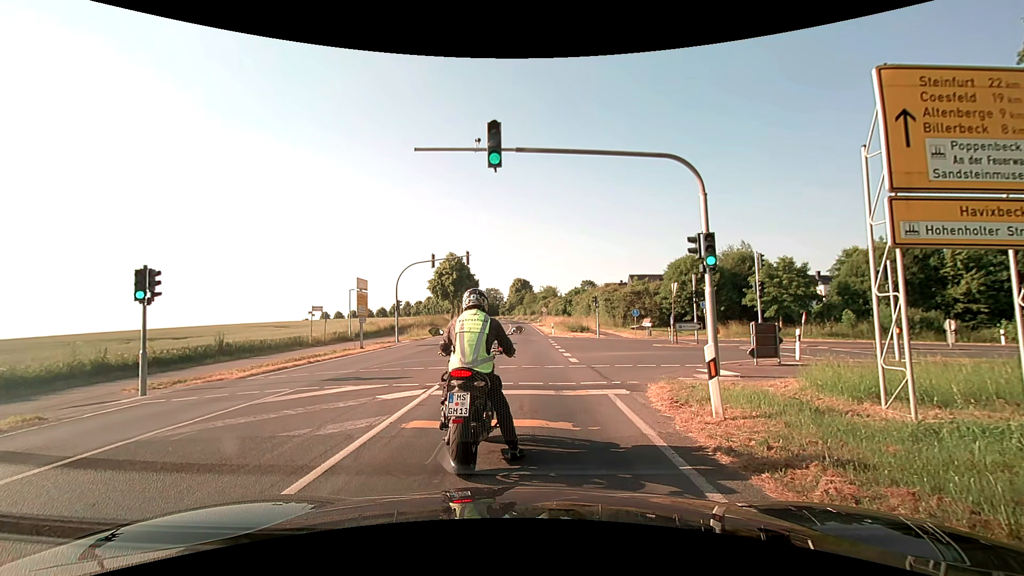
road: secondary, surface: asphalt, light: Day
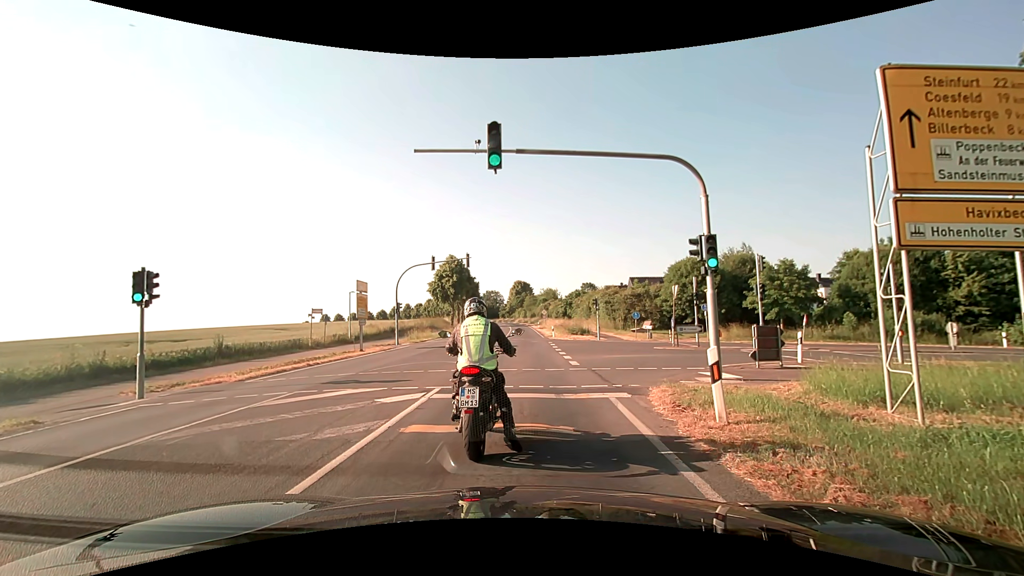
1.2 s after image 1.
(0.0, +0.1) m; 0°
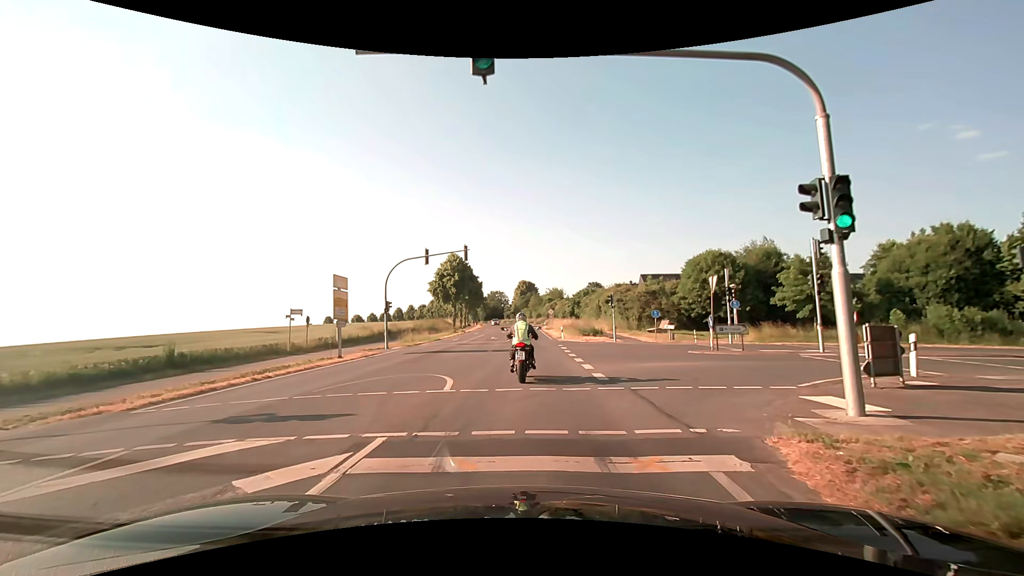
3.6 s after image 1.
(-0.2, +5.0) m; -2°
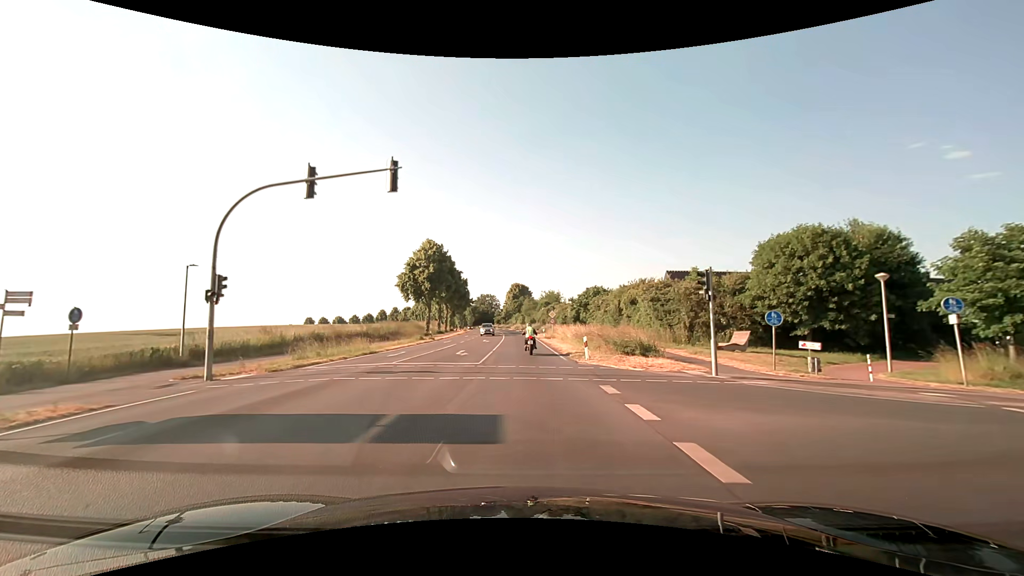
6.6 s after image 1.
(-0.2, +20.2) m; 0°
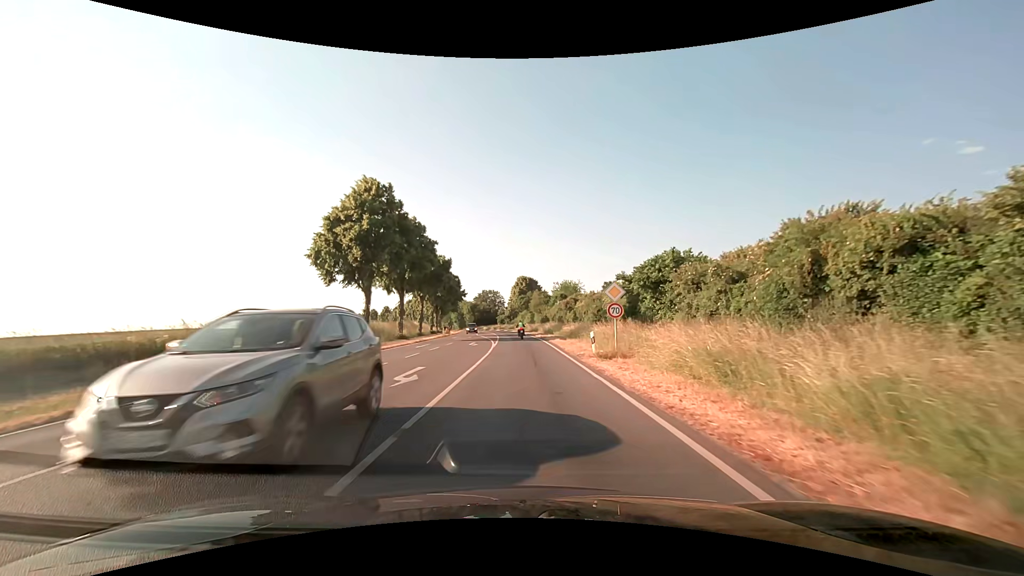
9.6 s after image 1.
(-0.3, +33.7) m; -1°
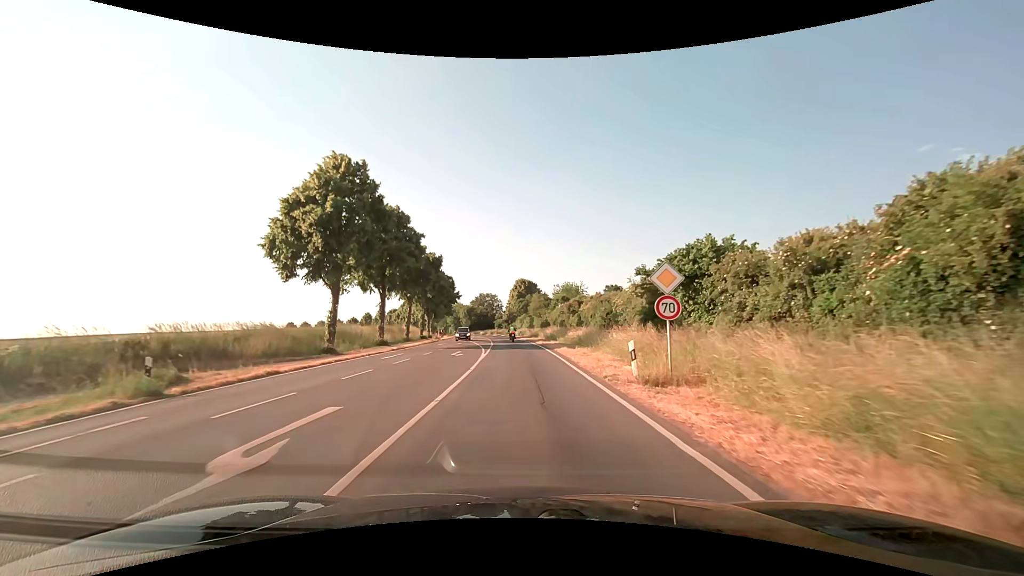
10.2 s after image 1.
(0.0, +7.4) m; 0°
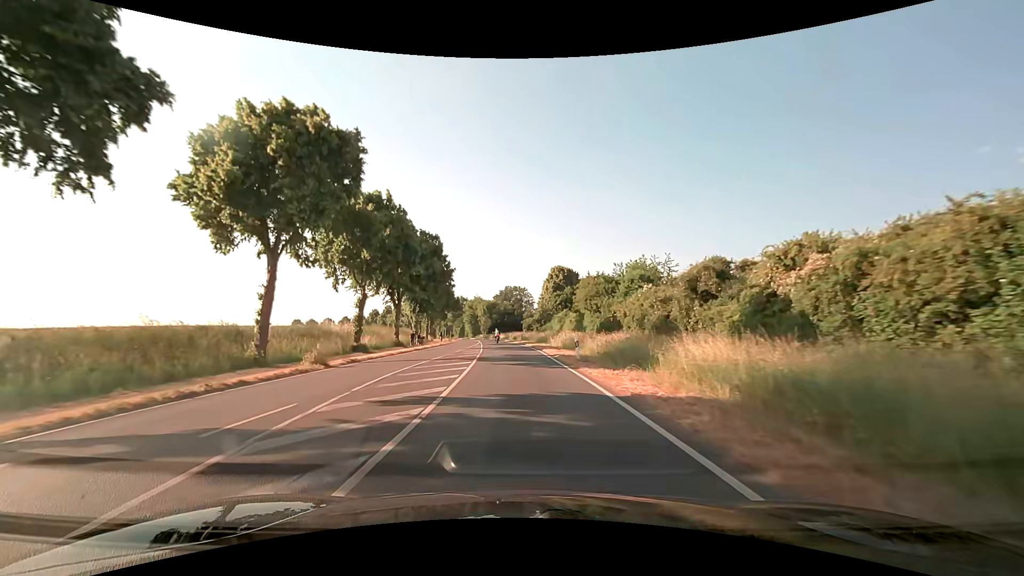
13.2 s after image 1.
(-1.0, +44.1) m; -3°
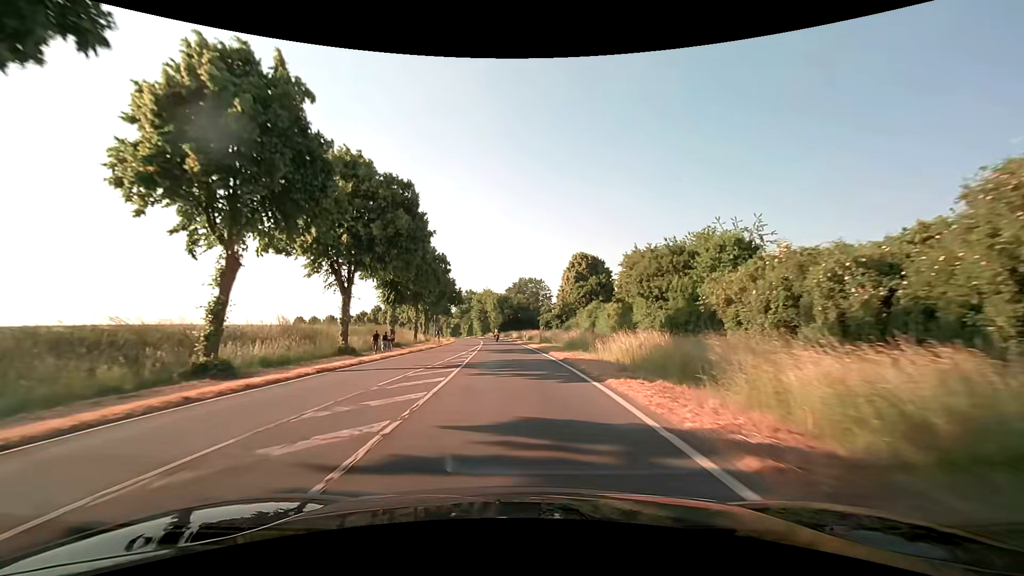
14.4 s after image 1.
(-0.4, +20.0) m; -2°
(0, +10) (0, +20) (-1, +30) (-2, +40) (-2, +50) (-3, +60) (-4, +70) (-5, +80) (-7, +90) (-8, +100) m
